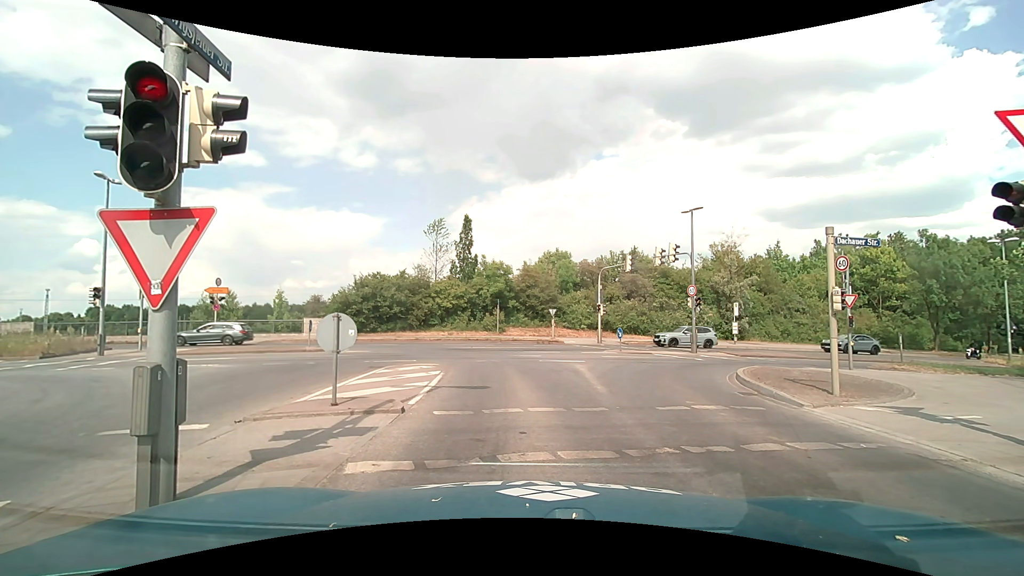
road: tertiary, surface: asphalt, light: Day
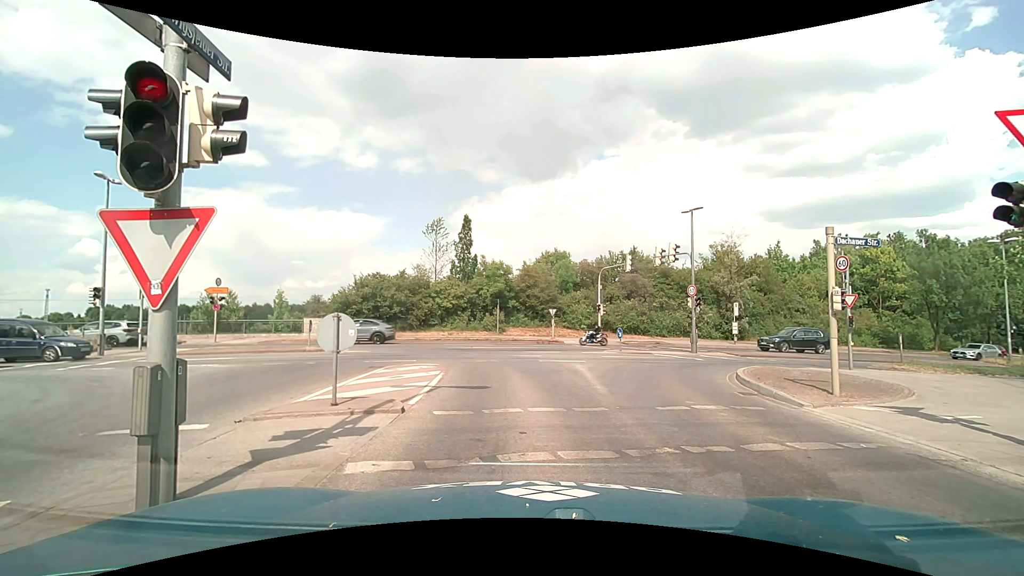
(0.0, 0.0) m; 0°
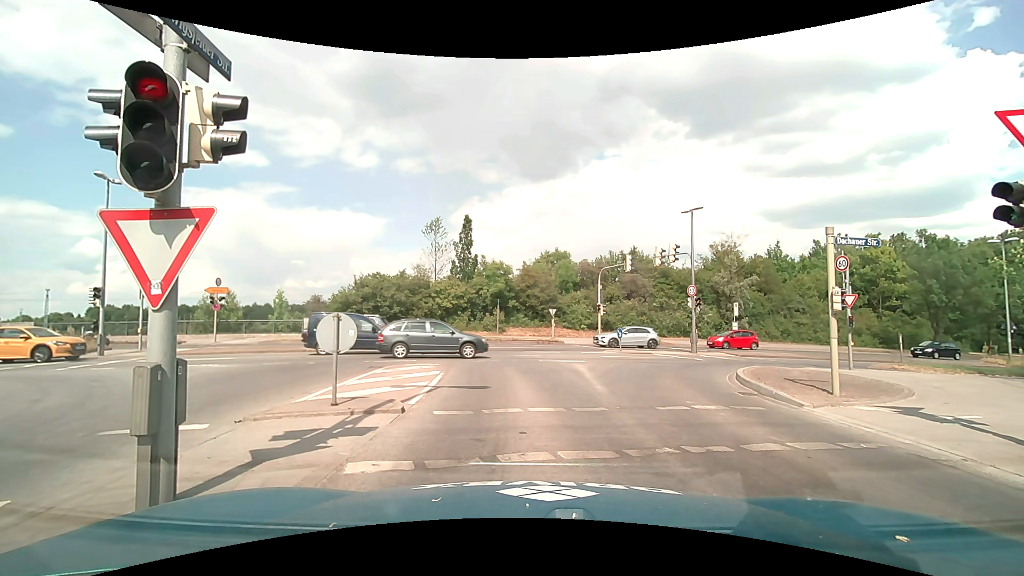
(0.0, 0.0) m; 0°
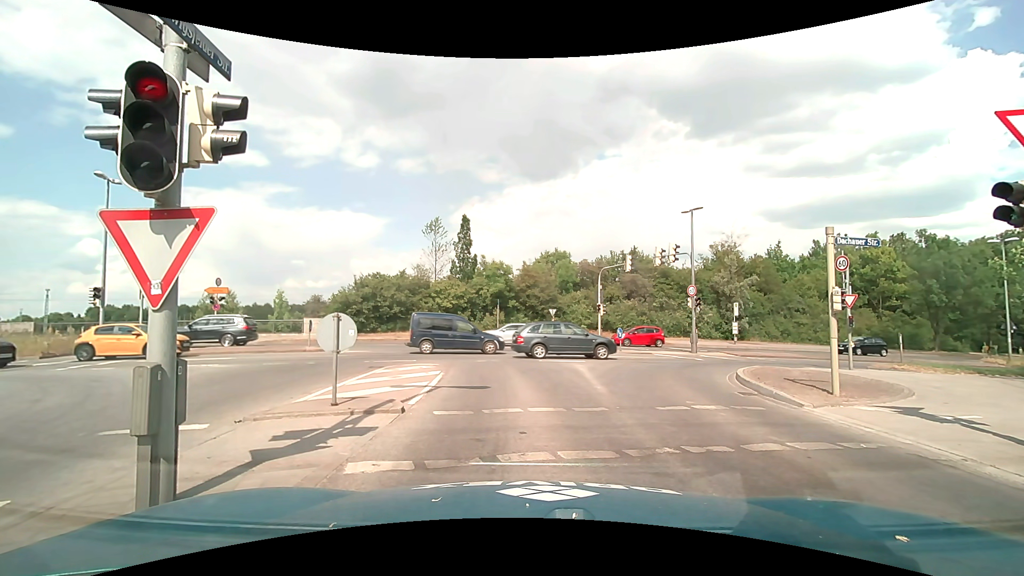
(0.0, 0.0) m; 0°
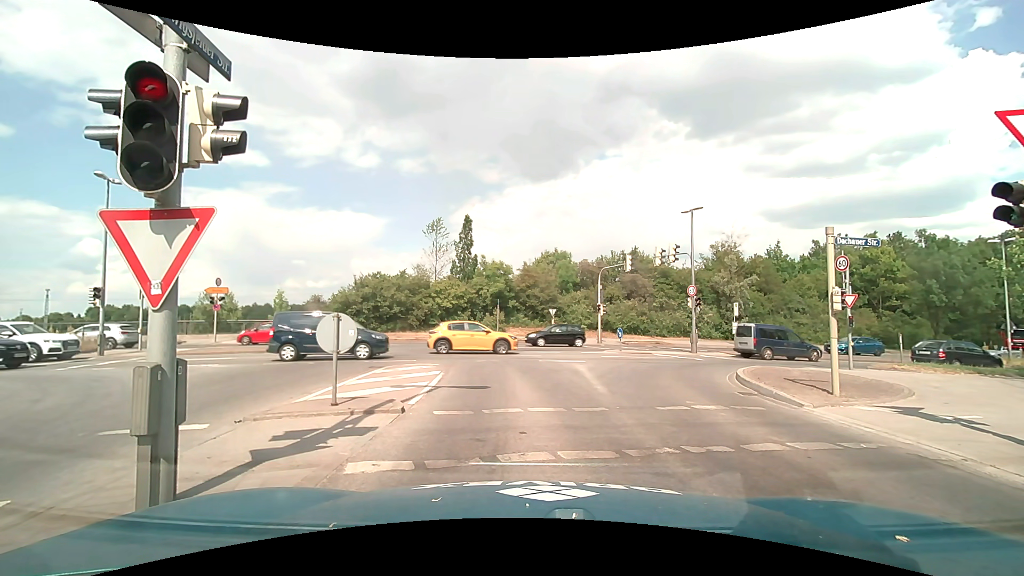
(0.0, 0.0) m; 0°
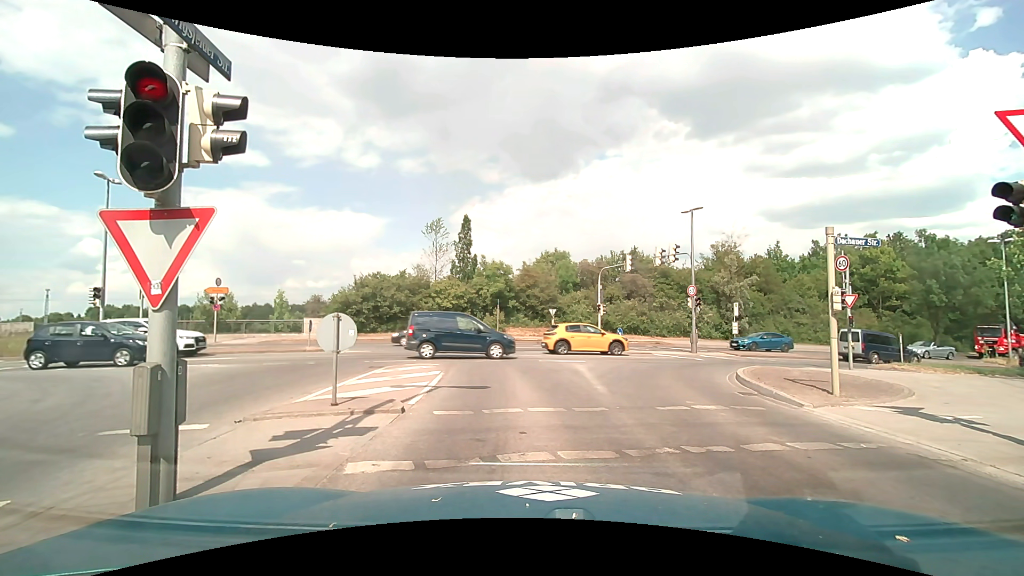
(0.0, 0.0) m; 0°
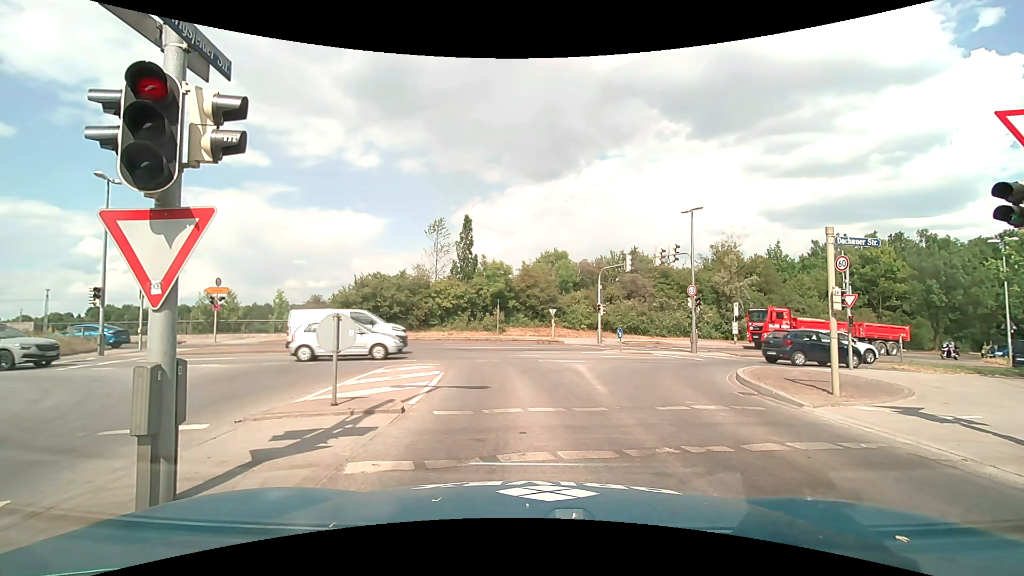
(0.0, 0.0) m; 0°
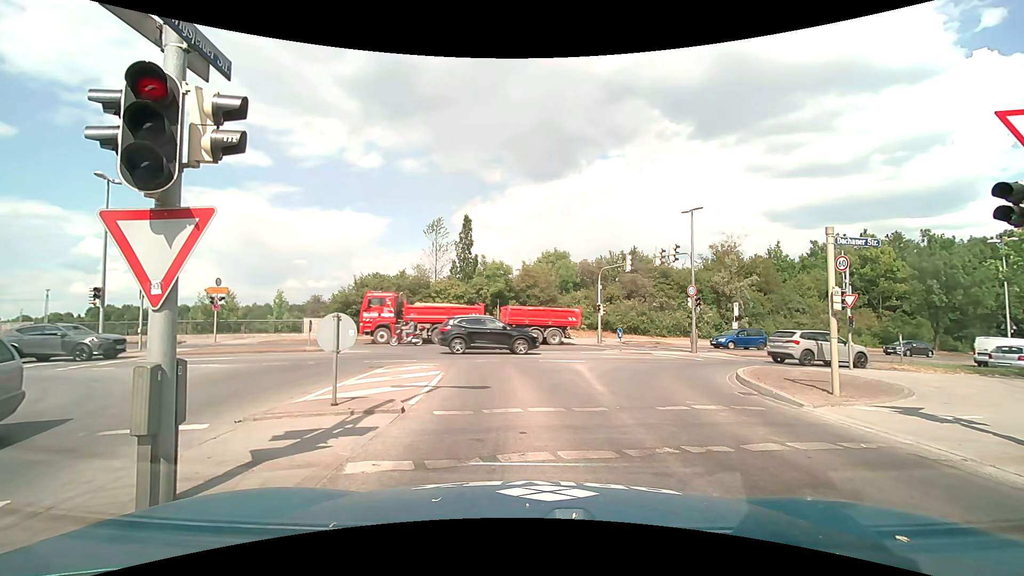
(0.0, 0.0) m; 0°
(0, +10) (-1, +20) (-6, +28) (-15, +33) (-25, +33) (-35, +33) (-45, +32) (-55, +32) (-65, +32) (-75, +32) m
